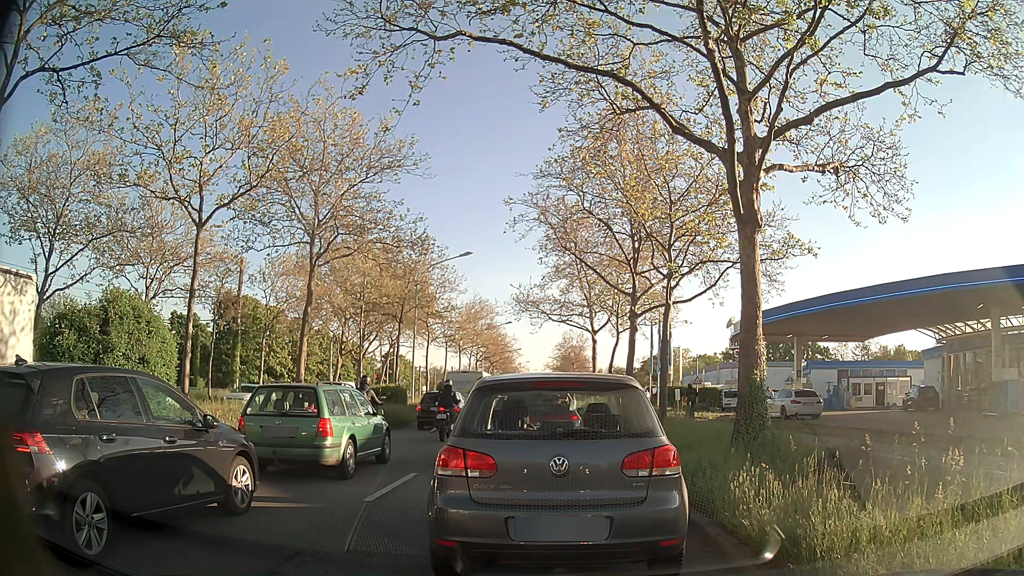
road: primary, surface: asphalt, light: Day
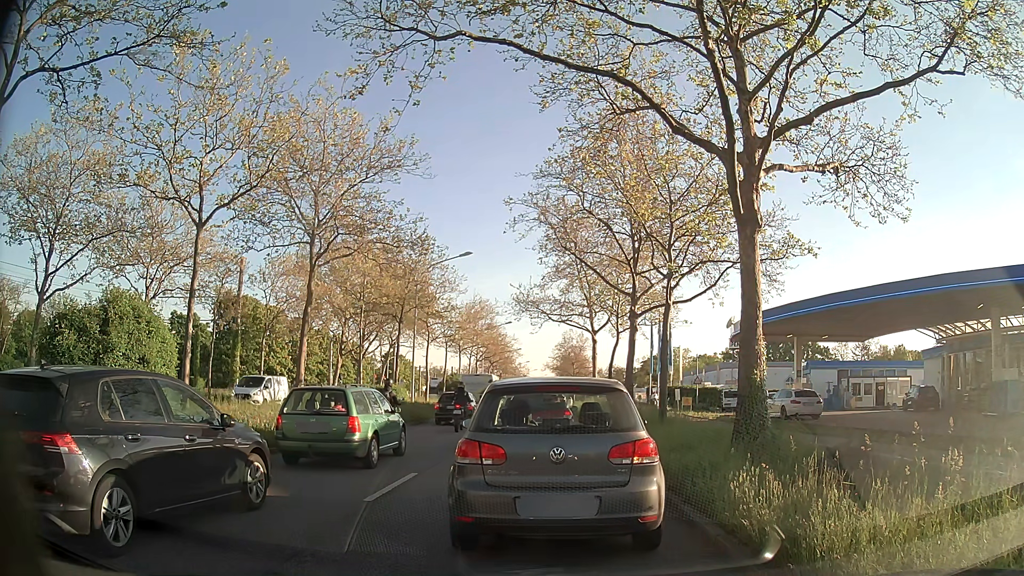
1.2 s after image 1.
(0.0, 0.0) m; 0°
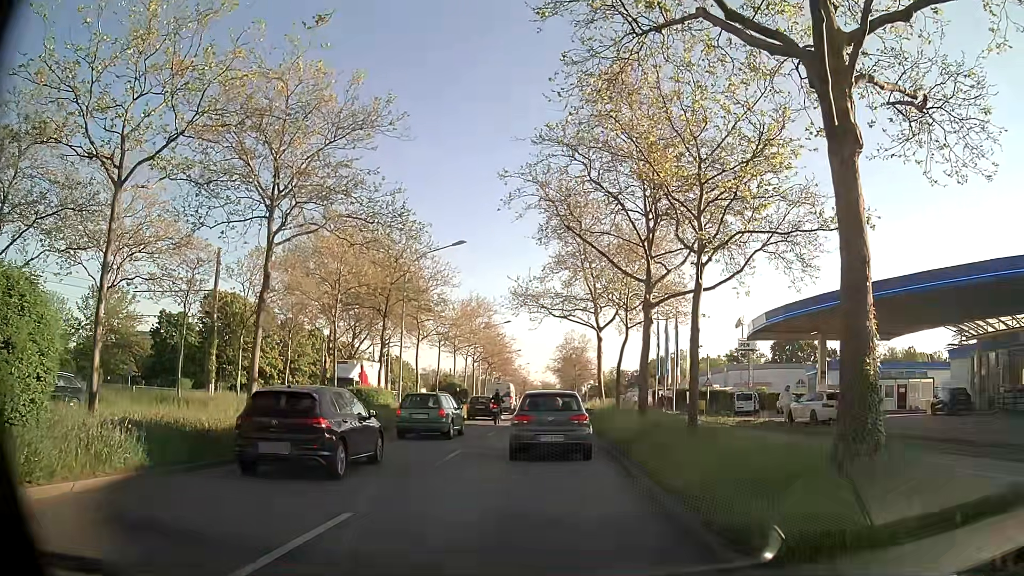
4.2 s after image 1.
(+0.2, +4.1) m; +1°
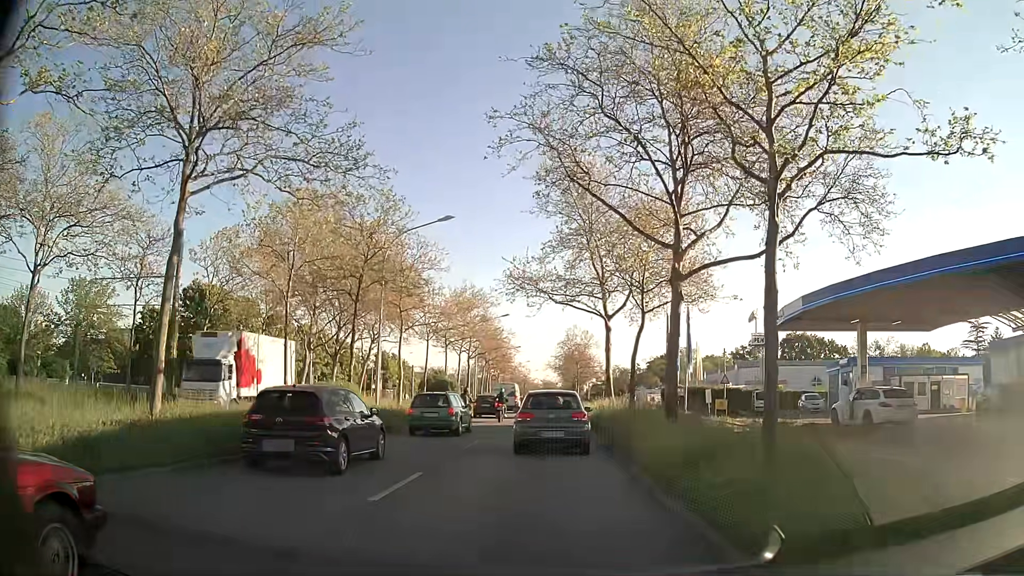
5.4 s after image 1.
(+0.1, +5.3) m; +2°
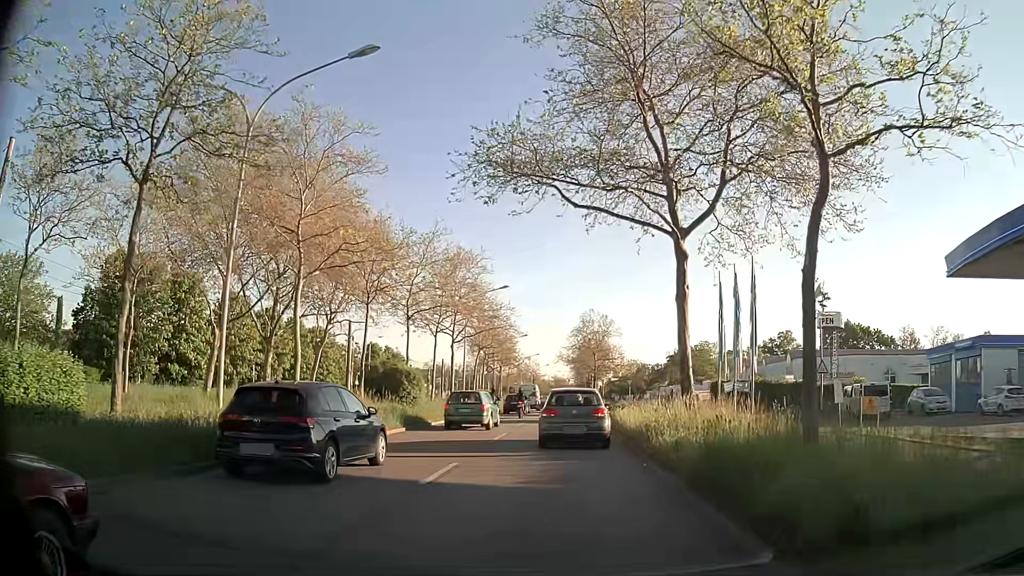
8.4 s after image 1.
(-0.2, +17.0) m; -2°
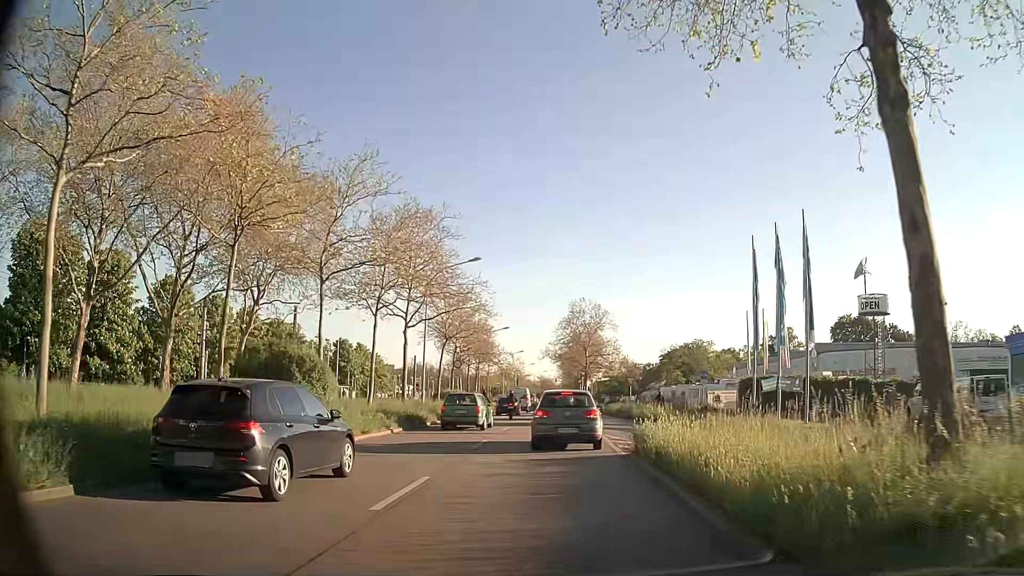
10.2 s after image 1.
(+0.4, +11.5) m; +2°
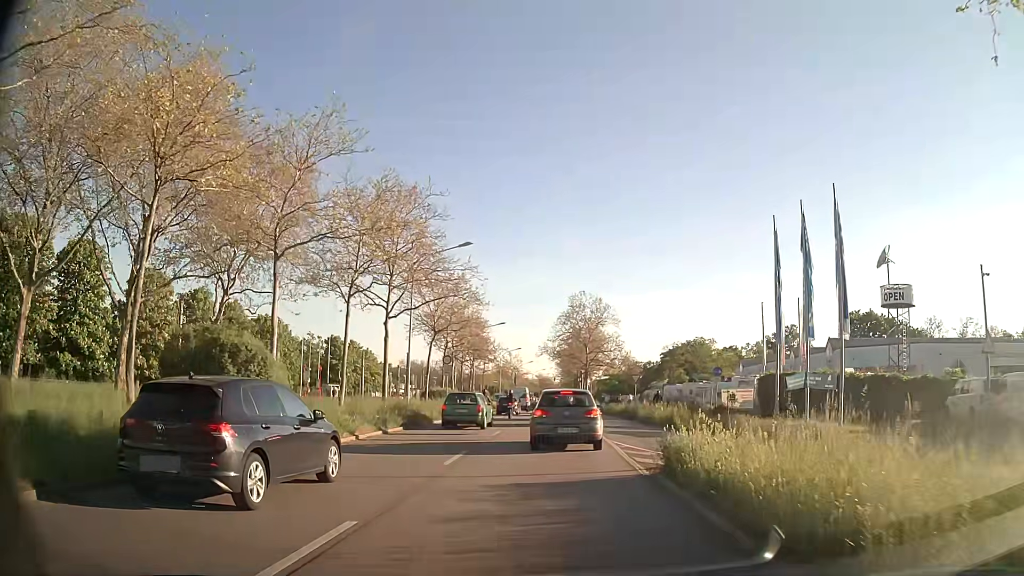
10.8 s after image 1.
(0.0, +4.0) m; +1°
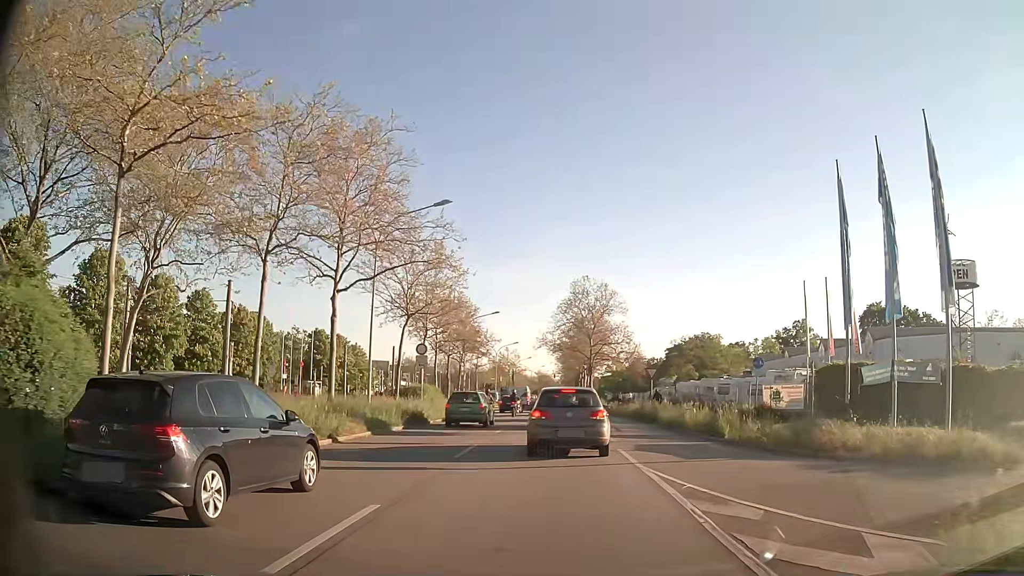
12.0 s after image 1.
(0.0, +8.1) m; 0°
